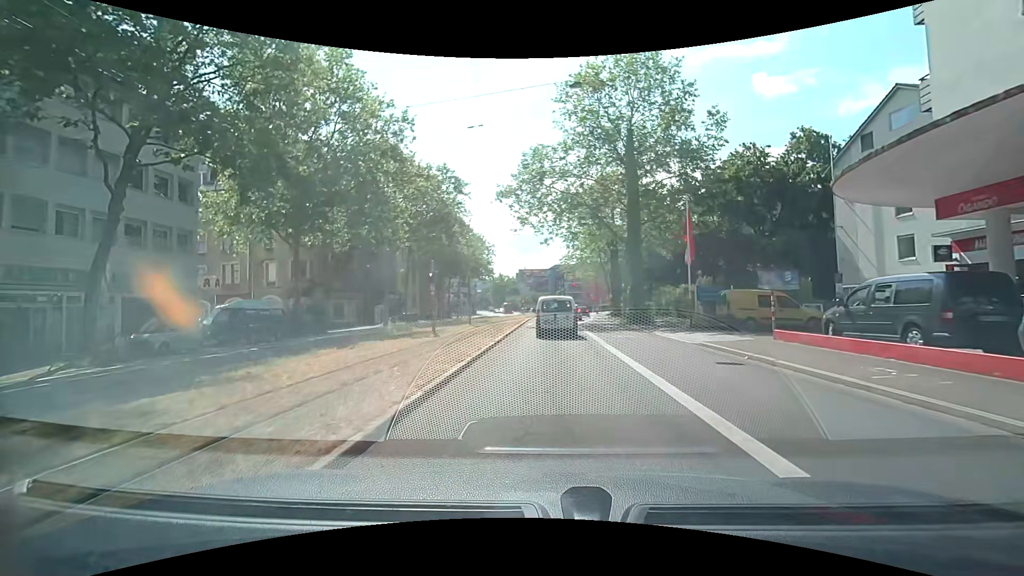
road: secondary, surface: asphalt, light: Day
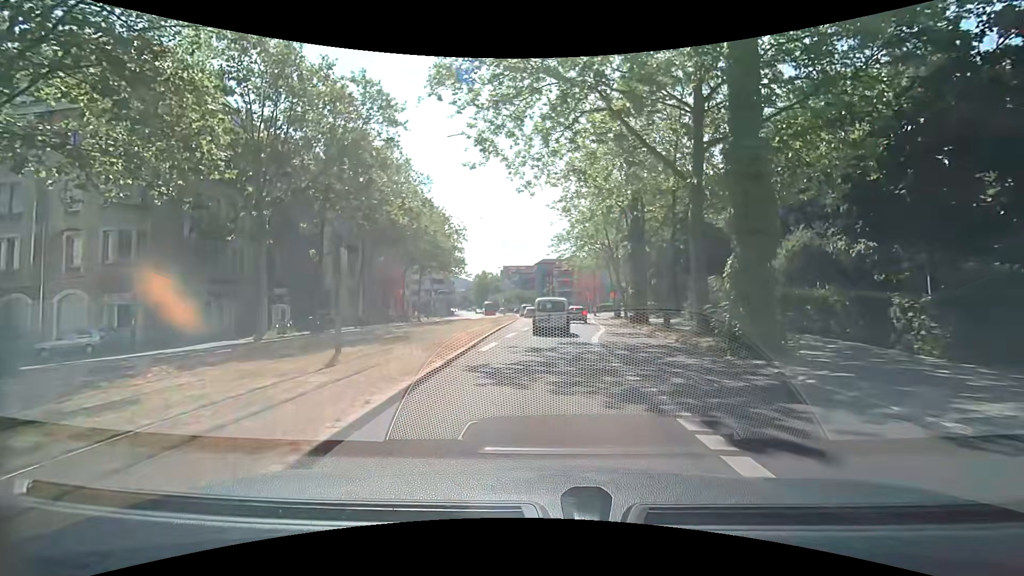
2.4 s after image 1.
(+0.3, +19.2) m; +1°
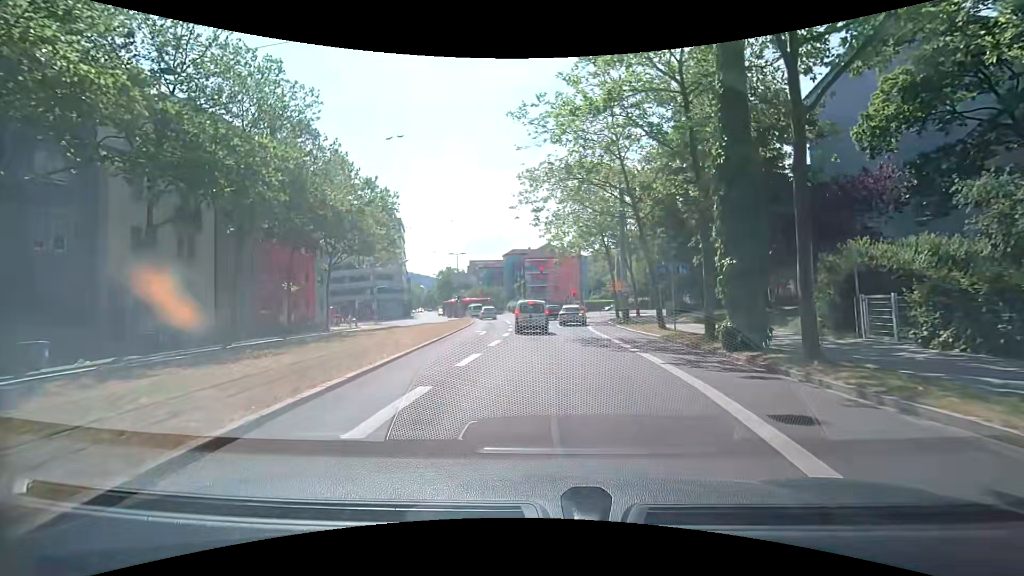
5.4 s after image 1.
(+0.6, +21.6) m; +4°
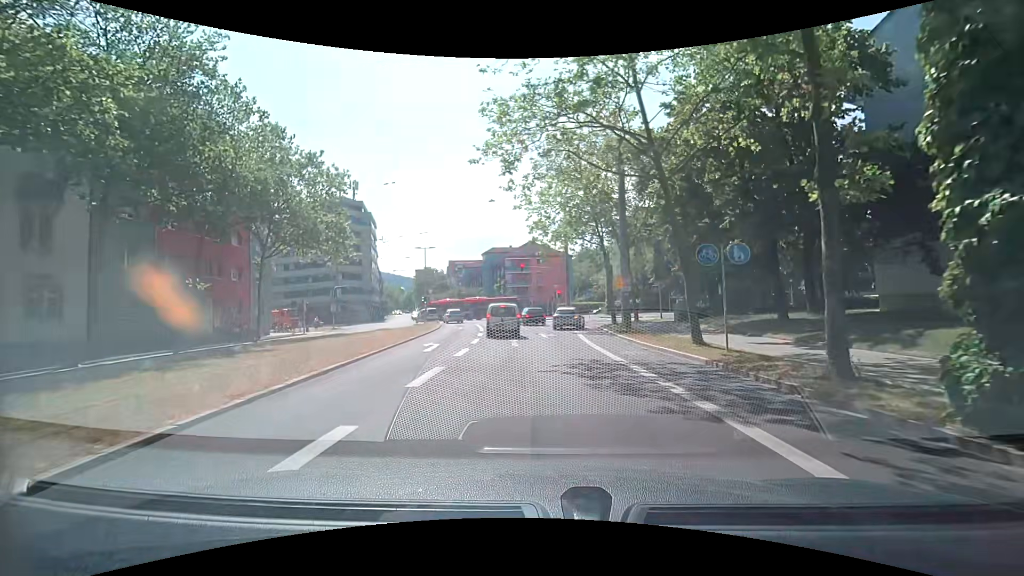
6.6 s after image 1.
(+0.1, +8.2) m; +1°
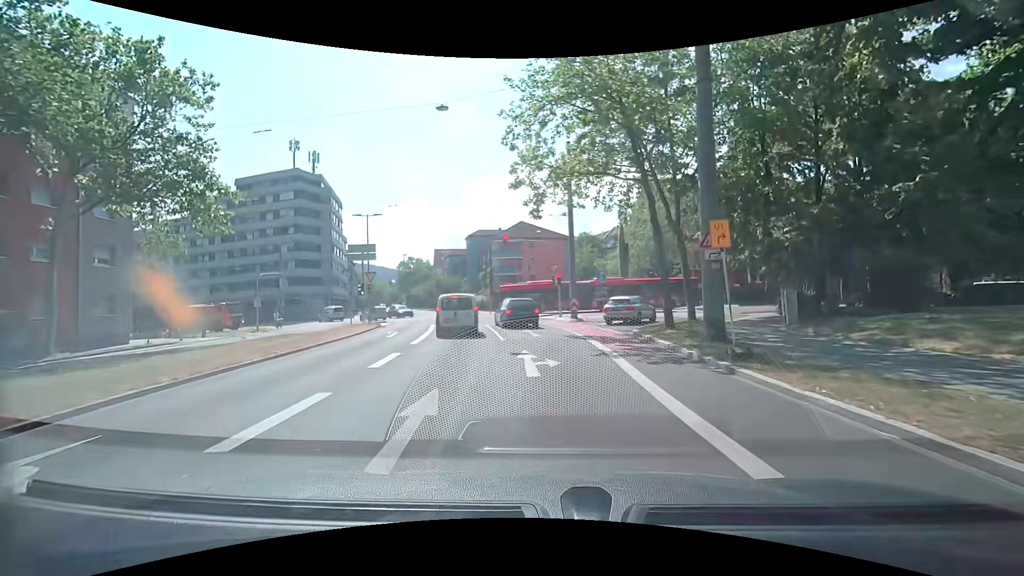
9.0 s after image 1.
(+0.2, +16.1) m; +1°
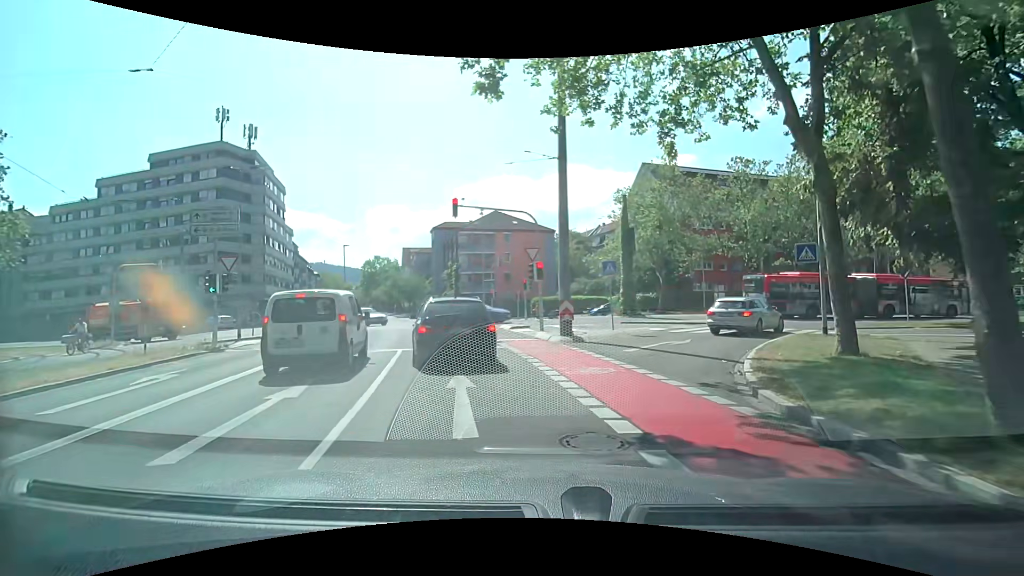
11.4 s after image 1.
(0.0, +13.4) m; +2°
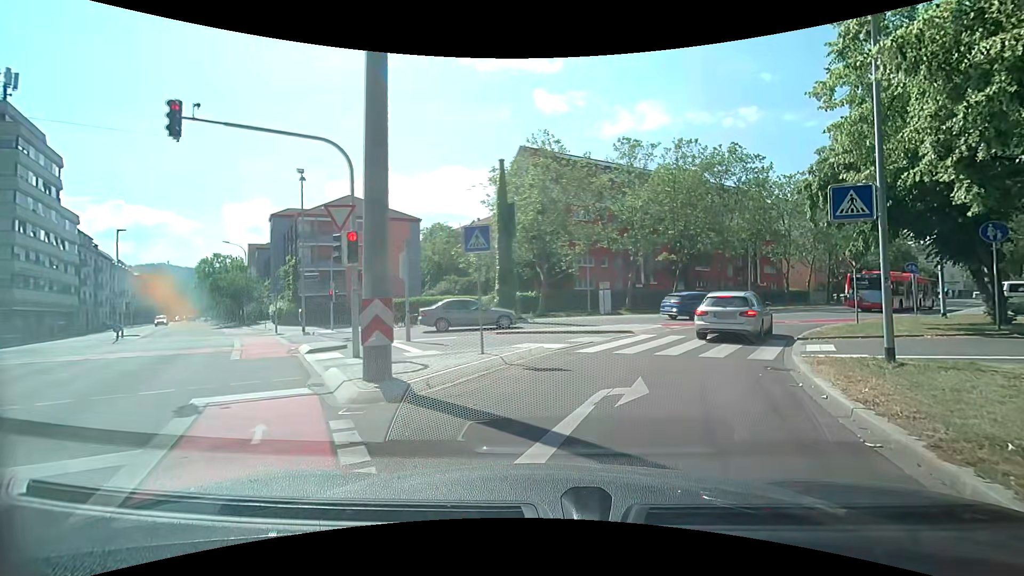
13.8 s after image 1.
(+0.9, +10.0) m; +13°
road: secondary_link
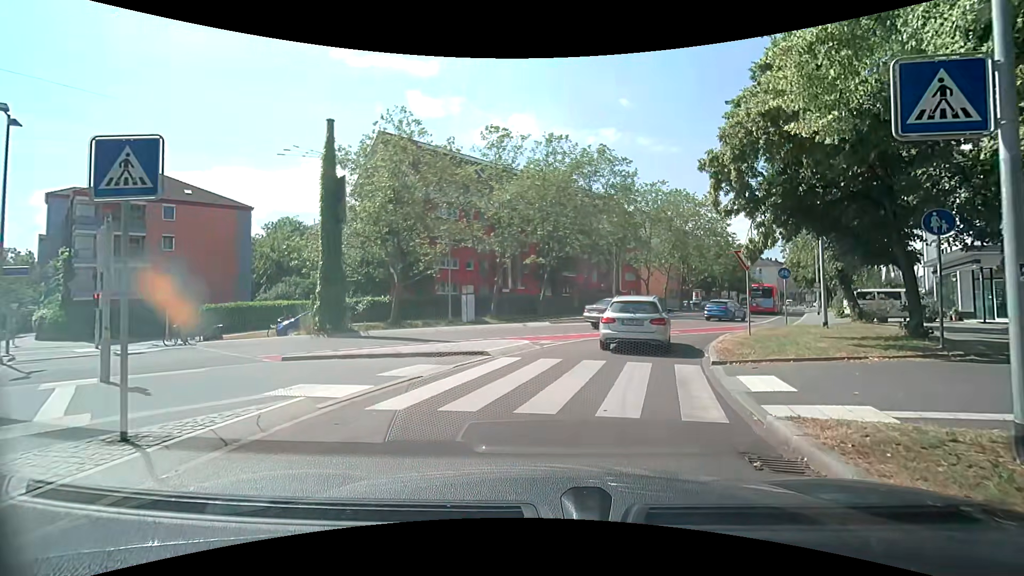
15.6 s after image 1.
(+0.9, +5.8) m; +15°
(+1, +10) (+4, +20) (+8, +29) (+13, +37) (+18, +46) (+23, +55) (+27, +64) (+32, +72) (+37, +81) (+41, +90) m
